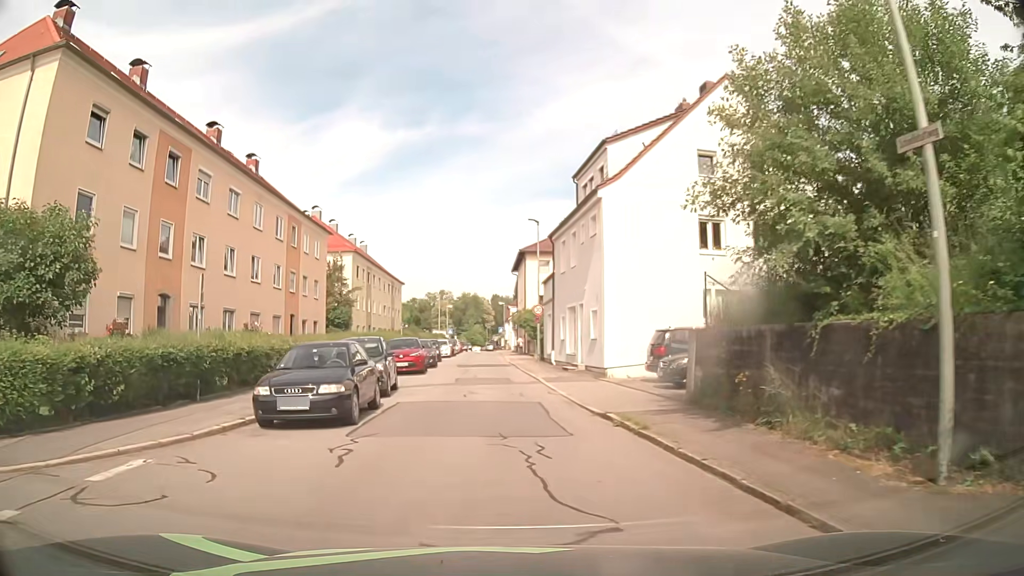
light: Day
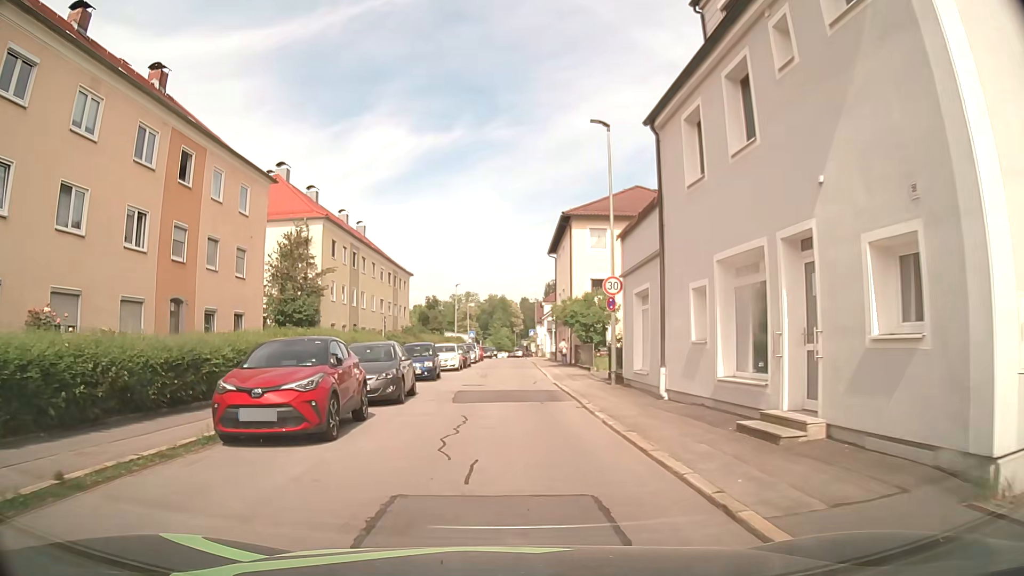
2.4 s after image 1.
(-0.3, +18.4) m; -2°
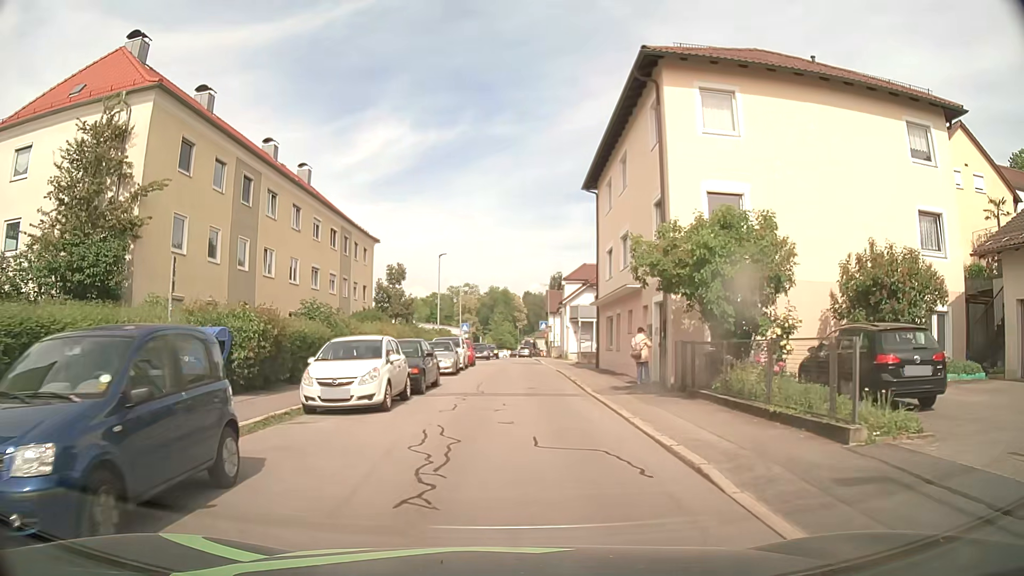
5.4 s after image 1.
(-0.1, +22.6) m; +2°
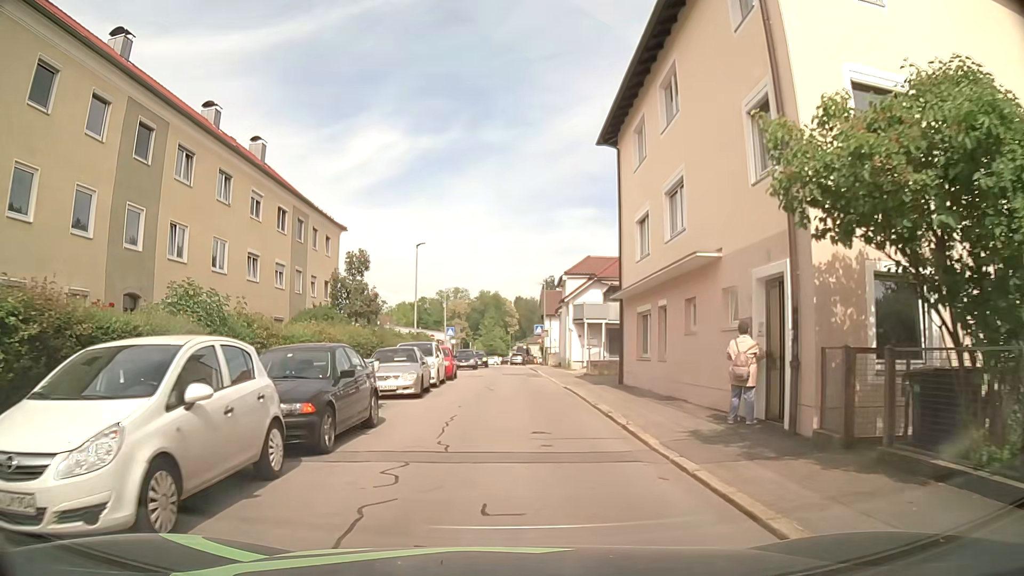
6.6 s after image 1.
(-0.2, +8.6) m; -1°
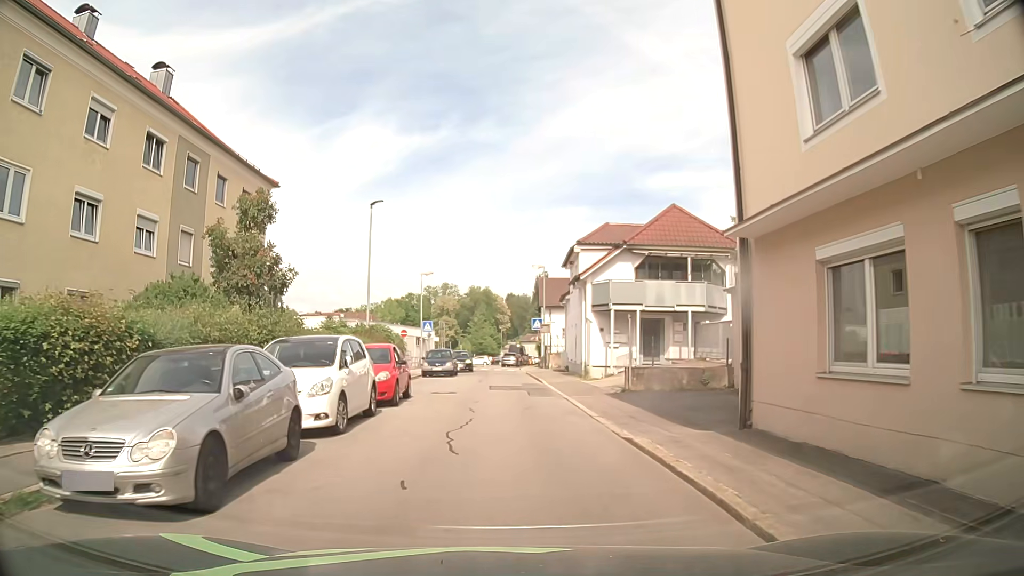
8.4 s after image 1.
(0.0, +12.8) m; 0°
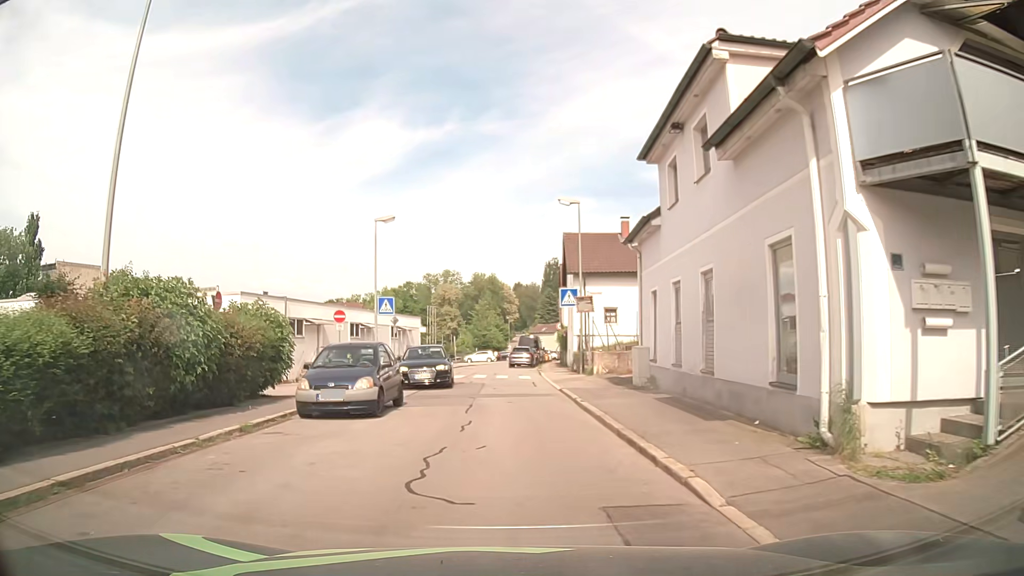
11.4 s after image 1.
(0.0, +22.0) m; -1°
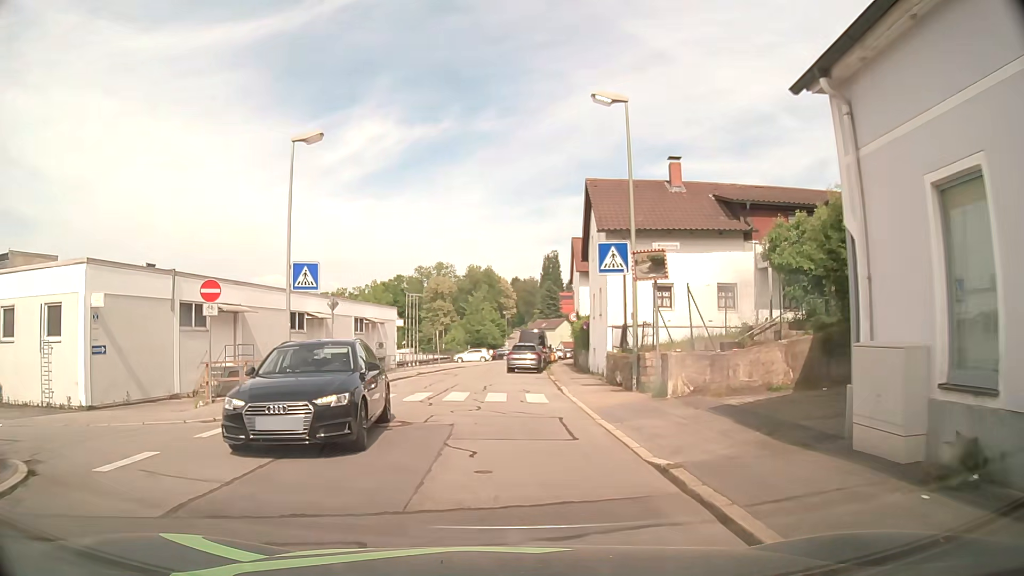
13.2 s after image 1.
(+0.1, +13.4) m; +2°
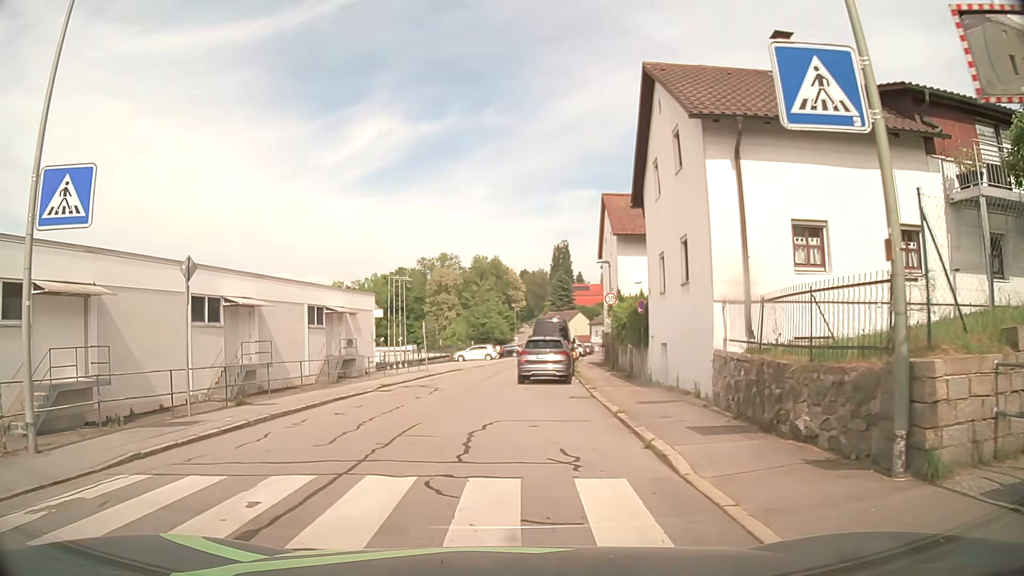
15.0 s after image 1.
(-0.1, +12.1) m; -1°
(-1, +10) (-2, +20) (-2, +30) (-1, +40) (0, +50) (+1, +60) (+2, +70) (+4, +80) (+5, +89) (+7, +99) m
